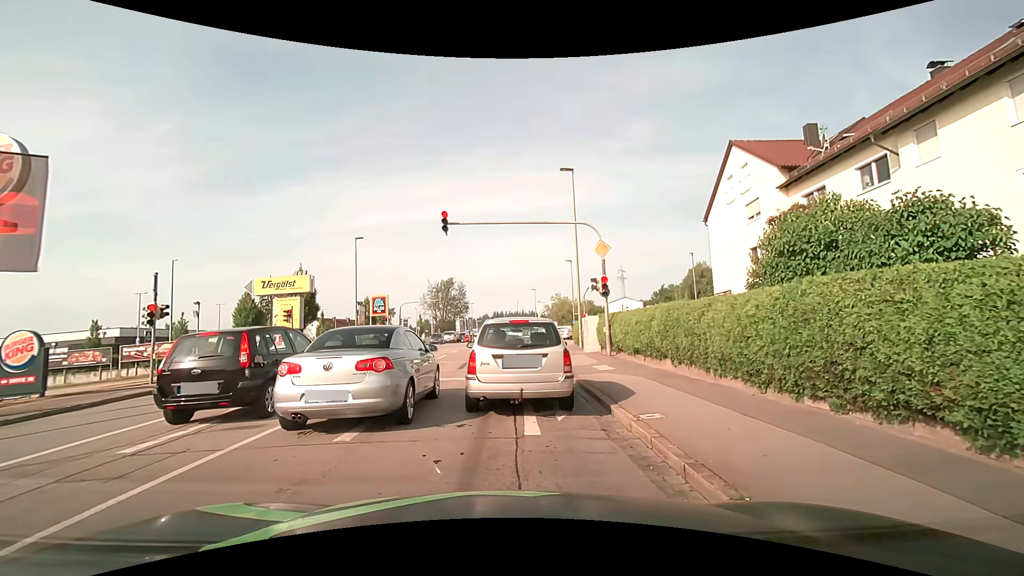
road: tertiary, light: Day
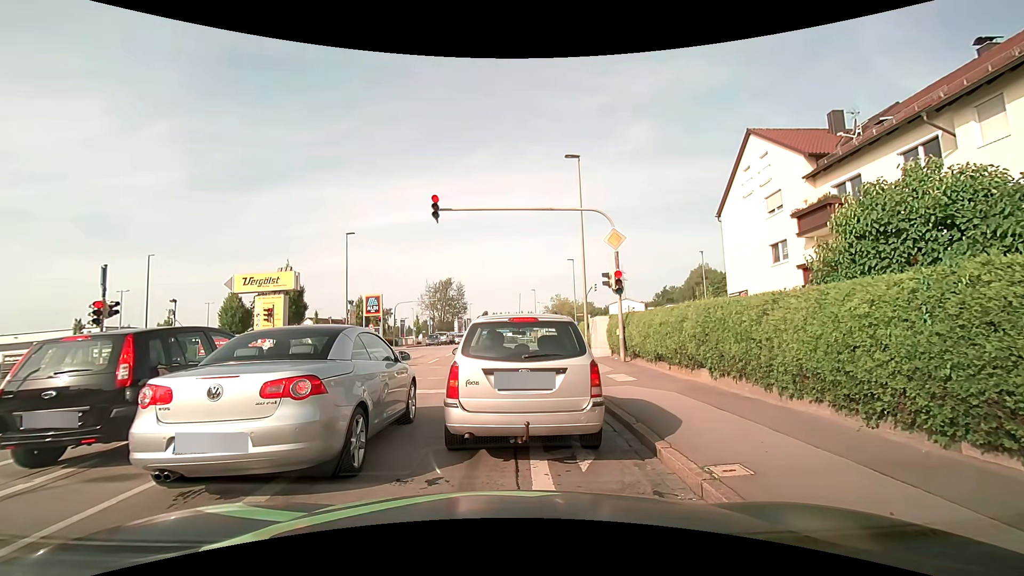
(0.0, +2.4) m; 0°
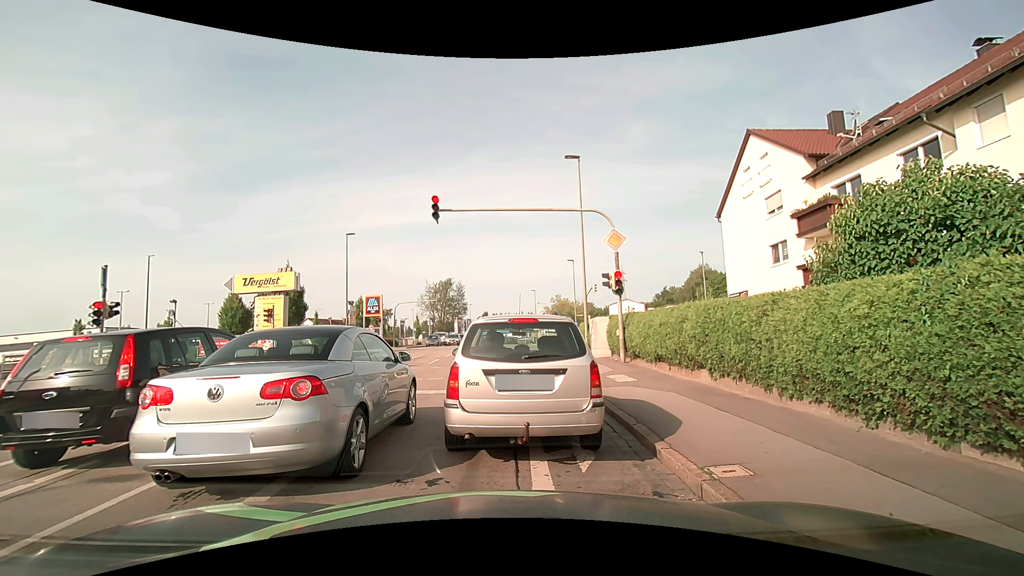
(0.0, +0.1) m; 0°
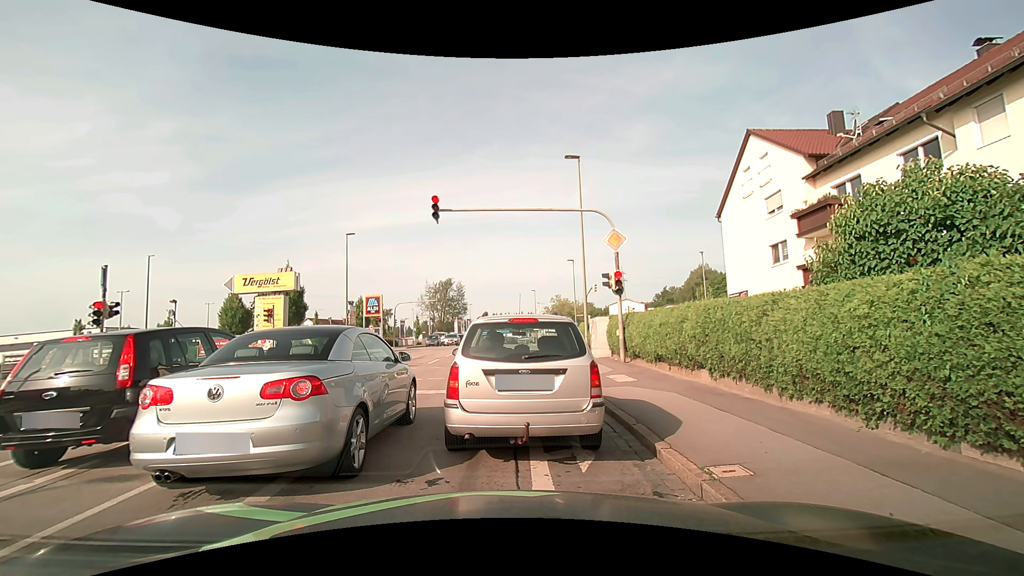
(0.0, 0.0) m; 0°
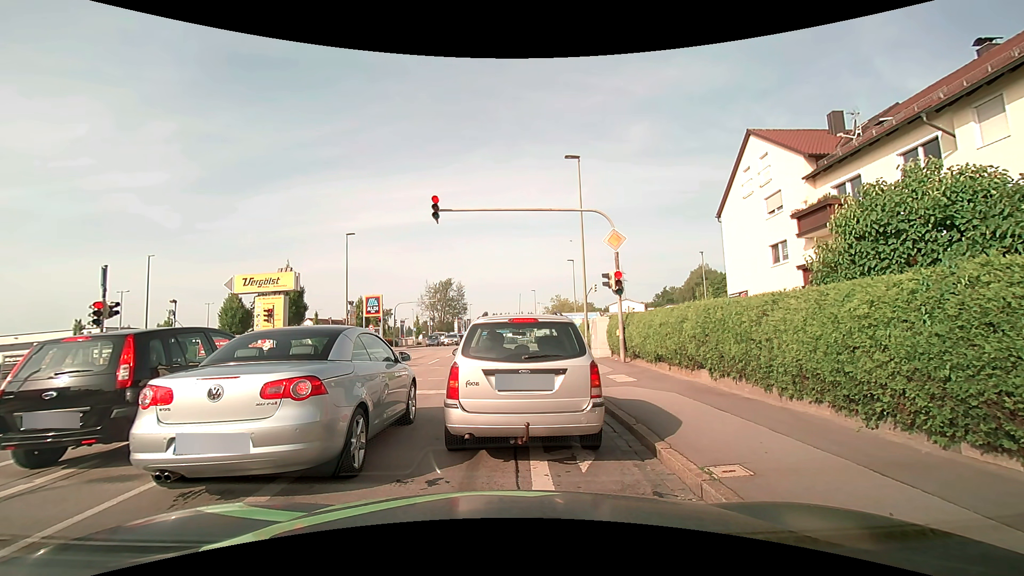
(0.0, 0.0) m; 0°
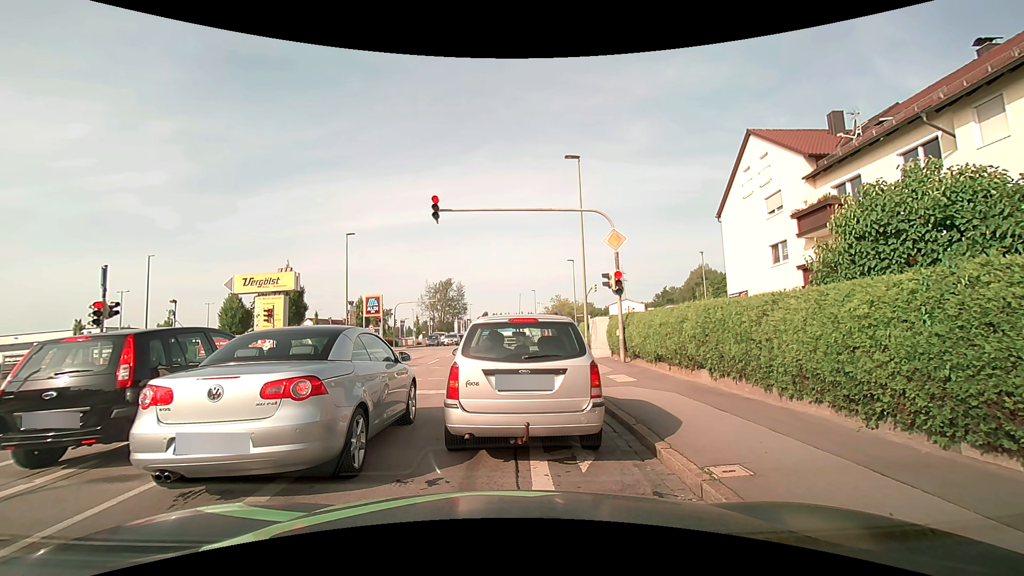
(0.0, 0.0) m; 0°
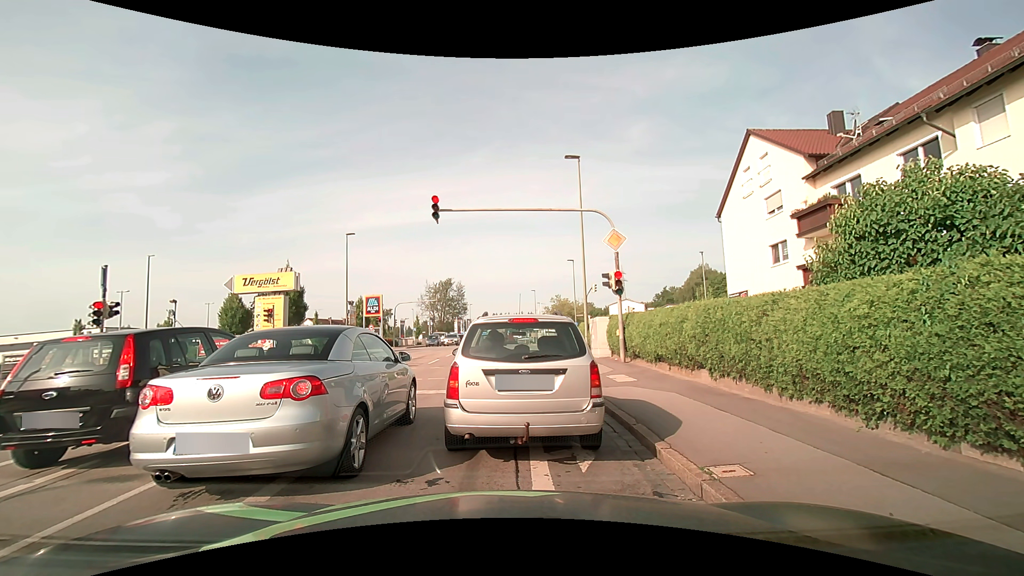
(0.0, 0.0) m; 0°
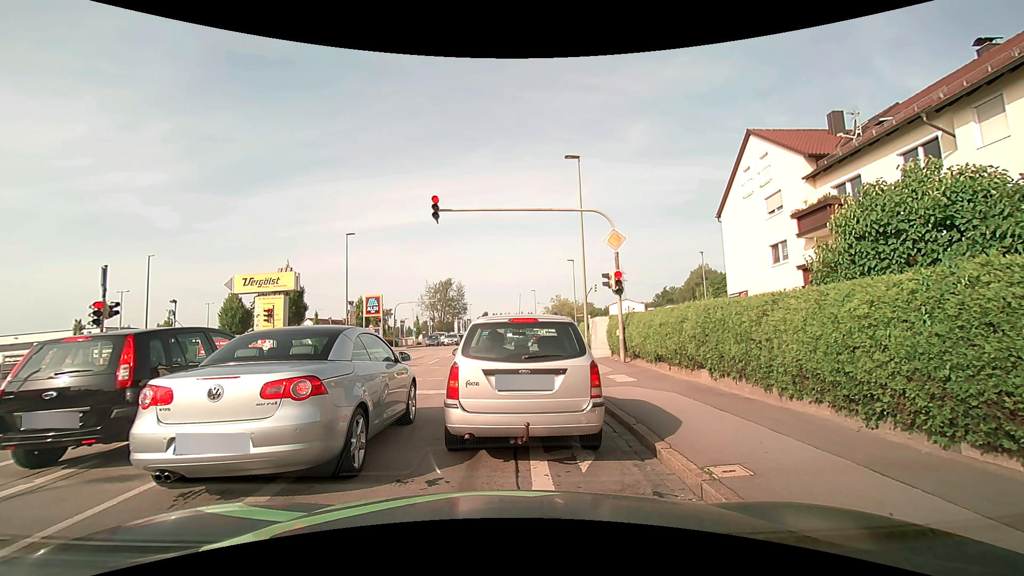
(0.0, 0.0) m; 0°
(0, +10) (0, +20) (0, +30) (0, +40) (+1, +50) (+1, +60) (+1, +70) (+1, +80) (+1, +90) (+1, +100) m
